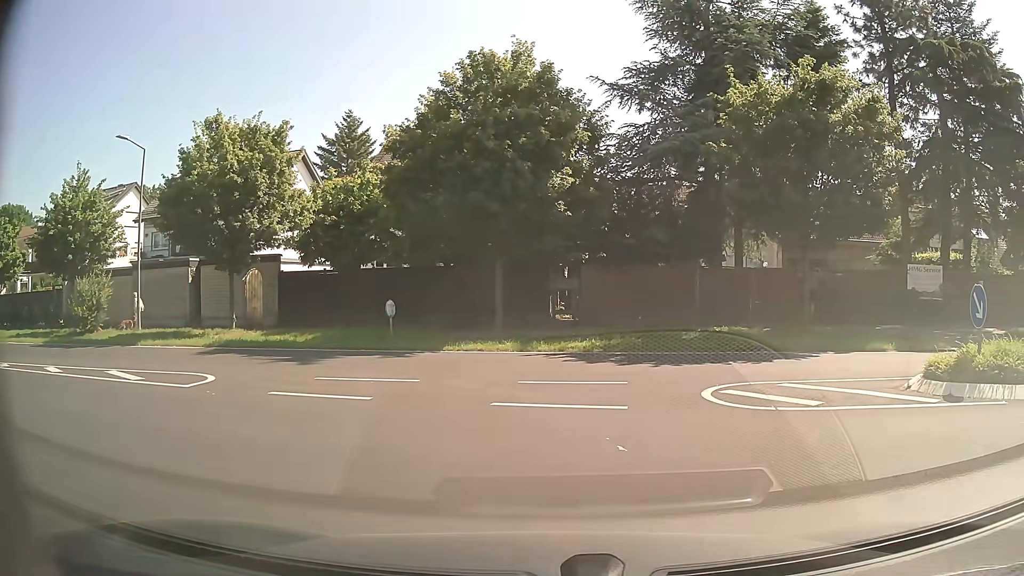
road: service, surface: paving_stones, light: Day
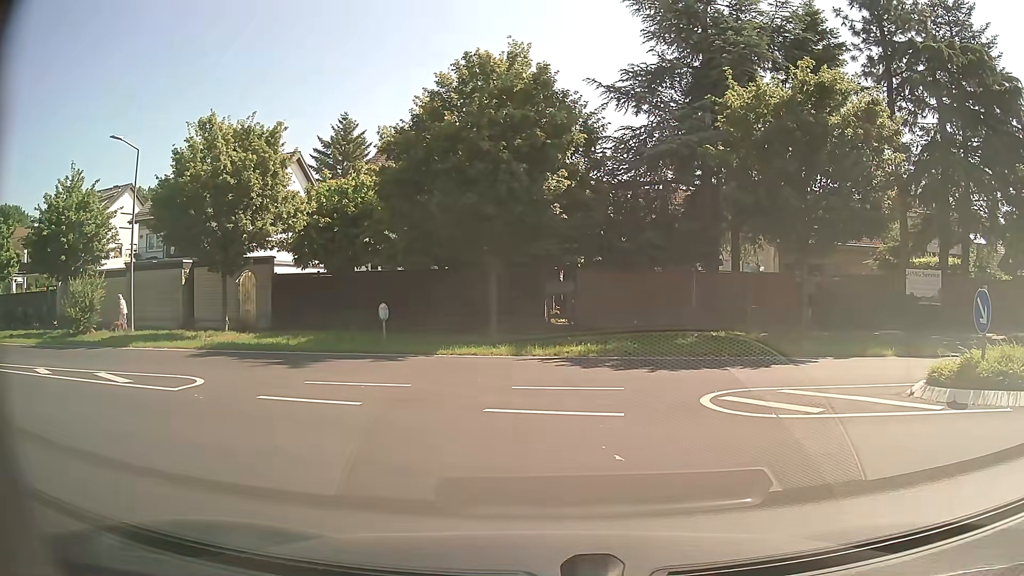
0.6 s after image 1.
(0.0, +0.2) m; 0°
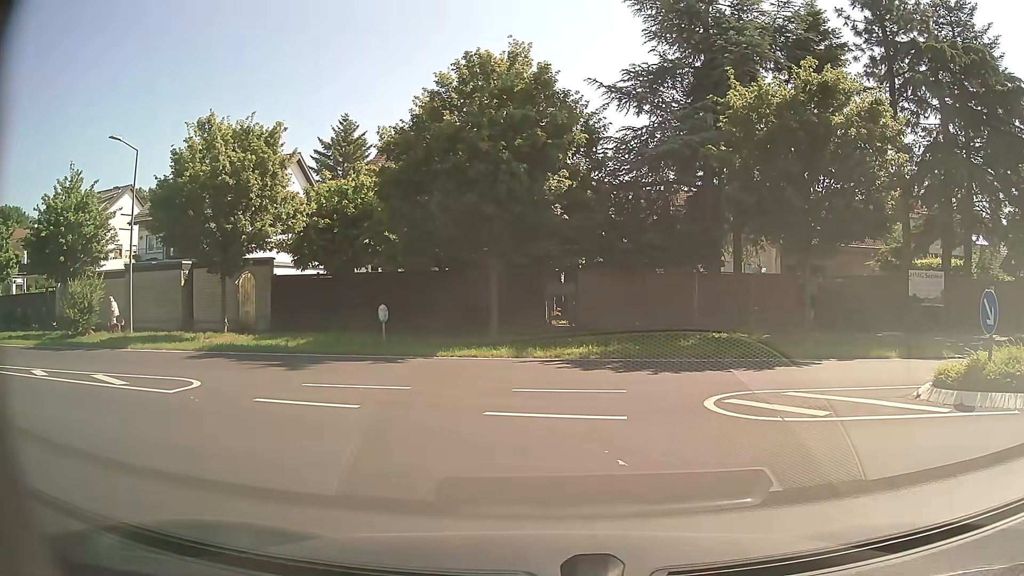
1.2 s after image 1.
(0.0, +0.2) m; 0°
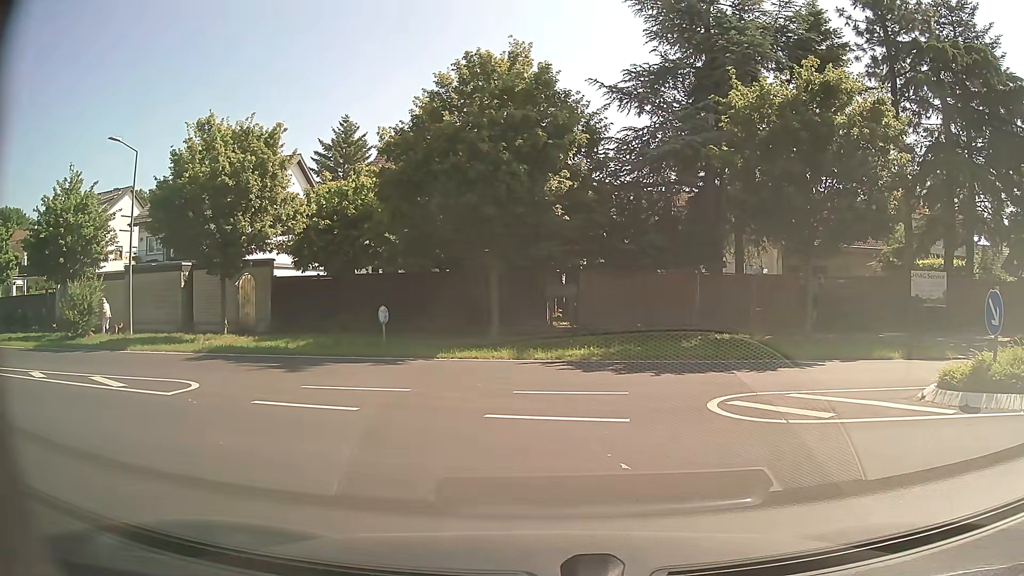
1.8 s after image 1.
(0.0, +0.1) m; 0°
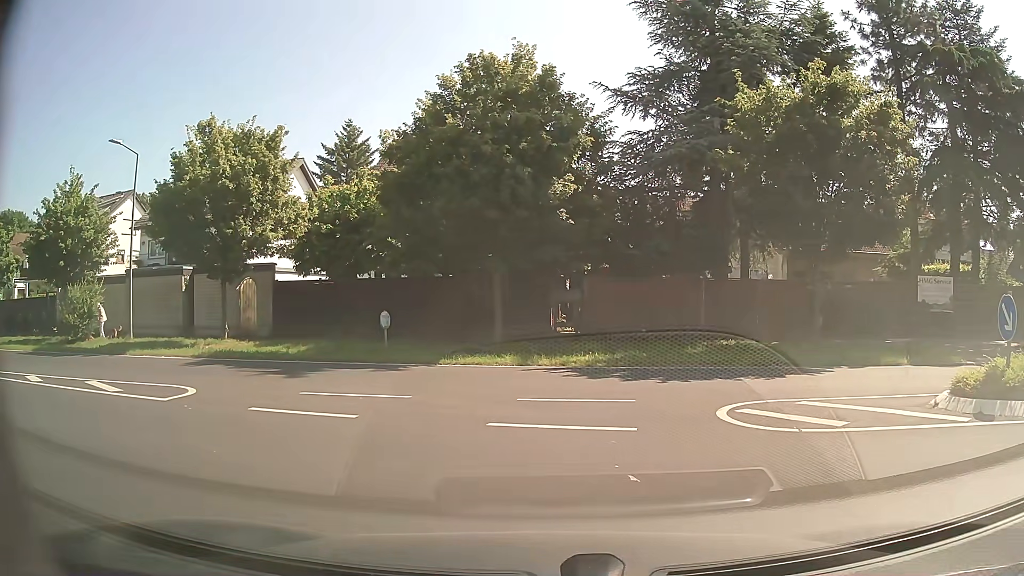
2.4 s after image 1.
(0.0, +0.3) m; 0°
